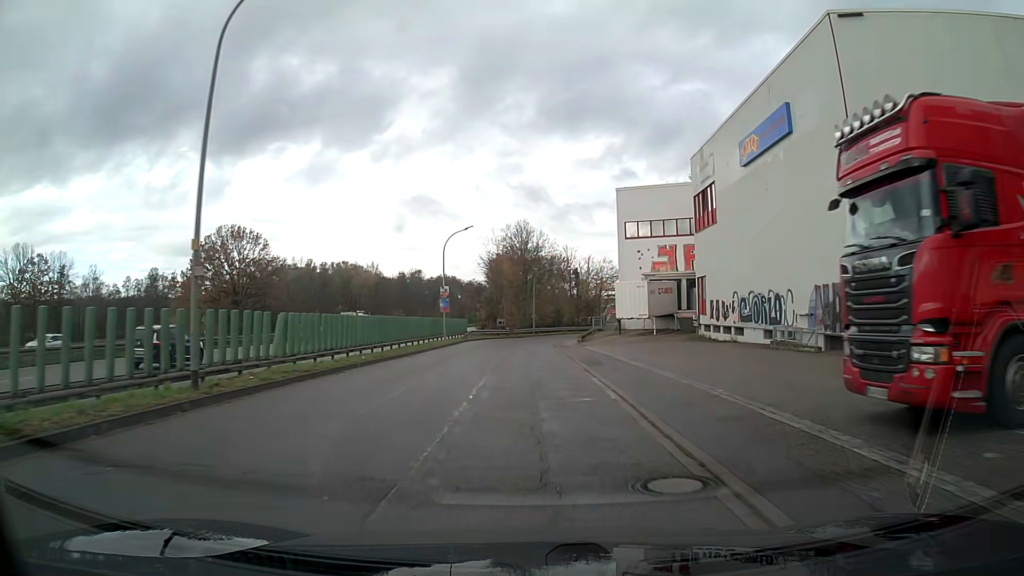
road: tertiary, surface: asphalt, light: Day
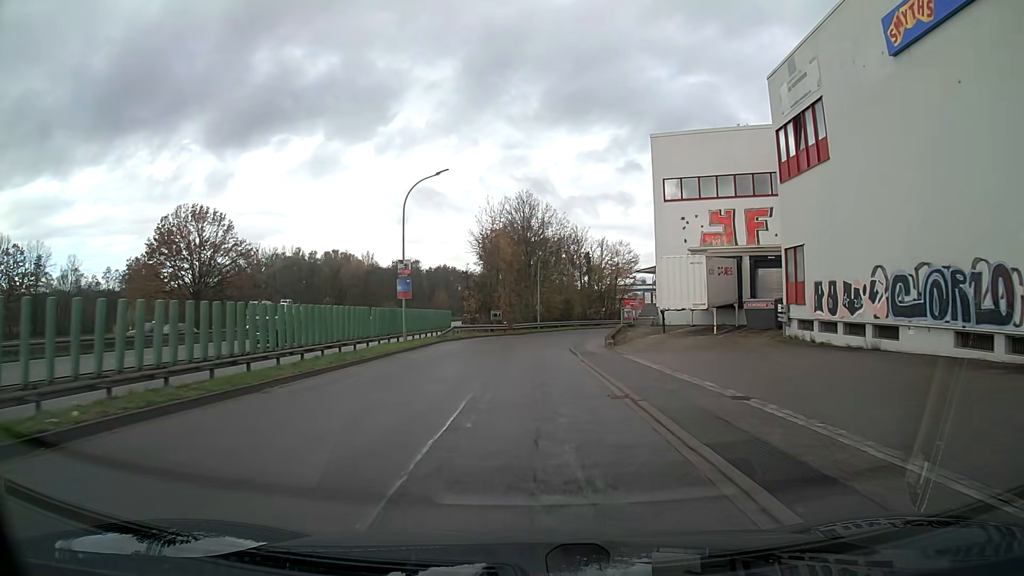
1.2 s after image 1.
(0.0, +15.8) m; 0°
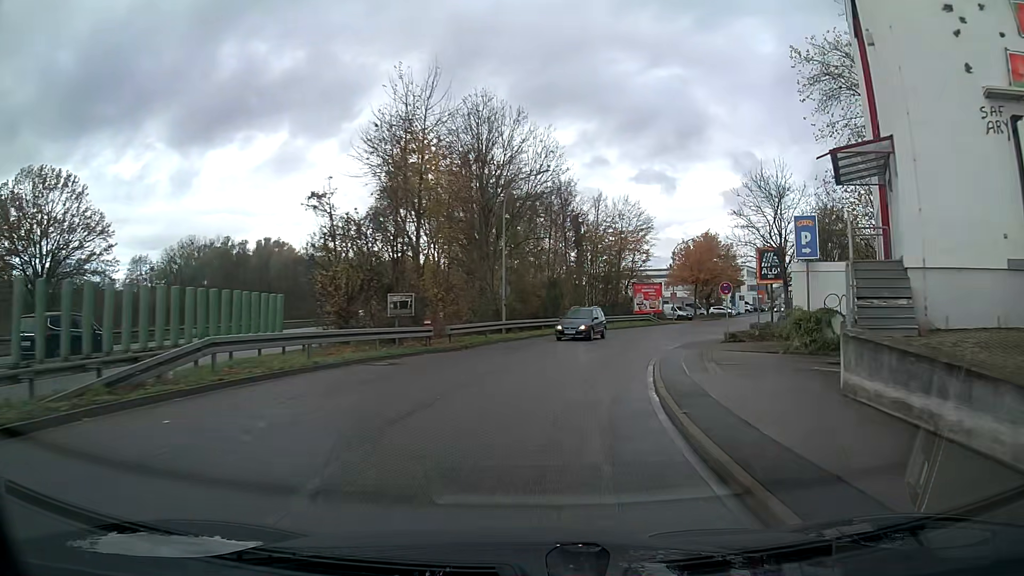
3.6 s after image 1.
(+0.6, +31.2) m; +6°
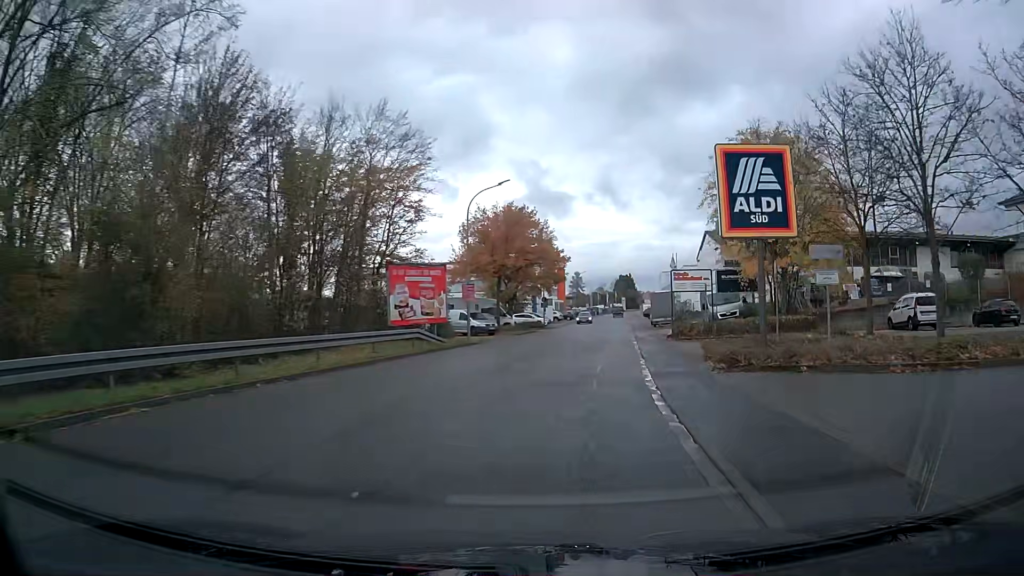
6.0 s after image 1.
(+4.8, +30.0) m; +17°
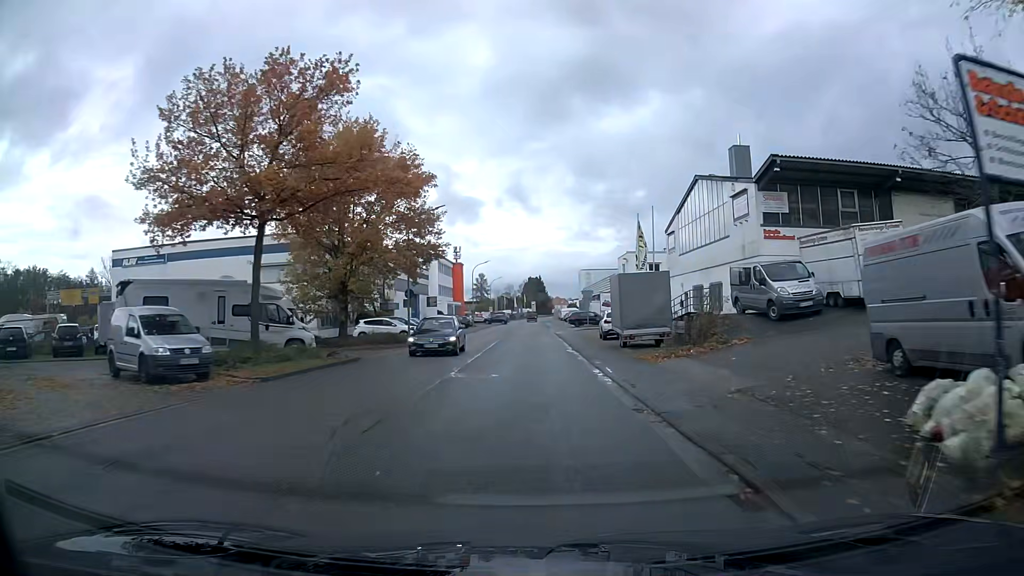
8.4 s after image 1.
(+2.3, +30.0) m; +7°
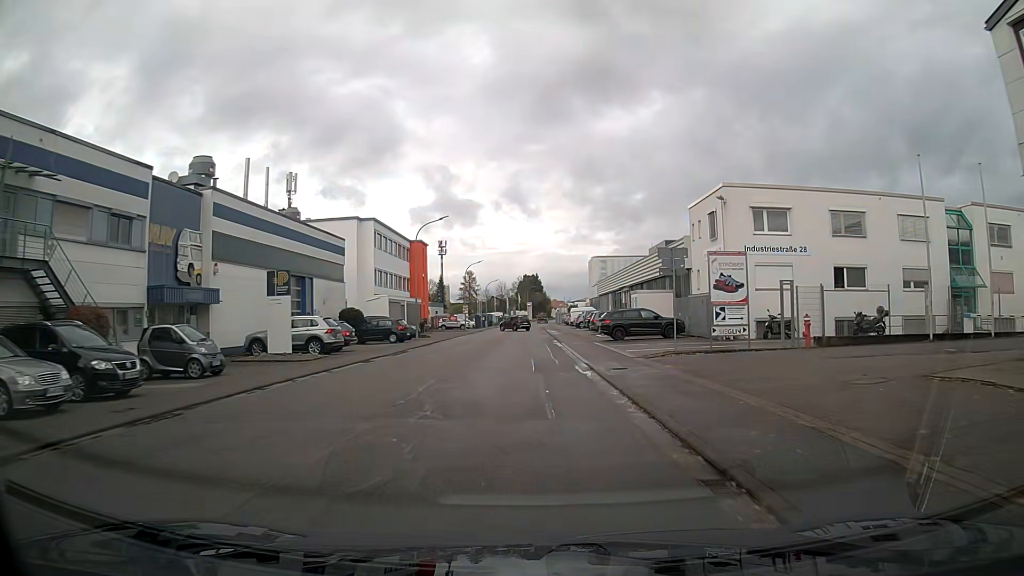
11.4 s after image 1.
(+0.3, +37.8) m; 0°
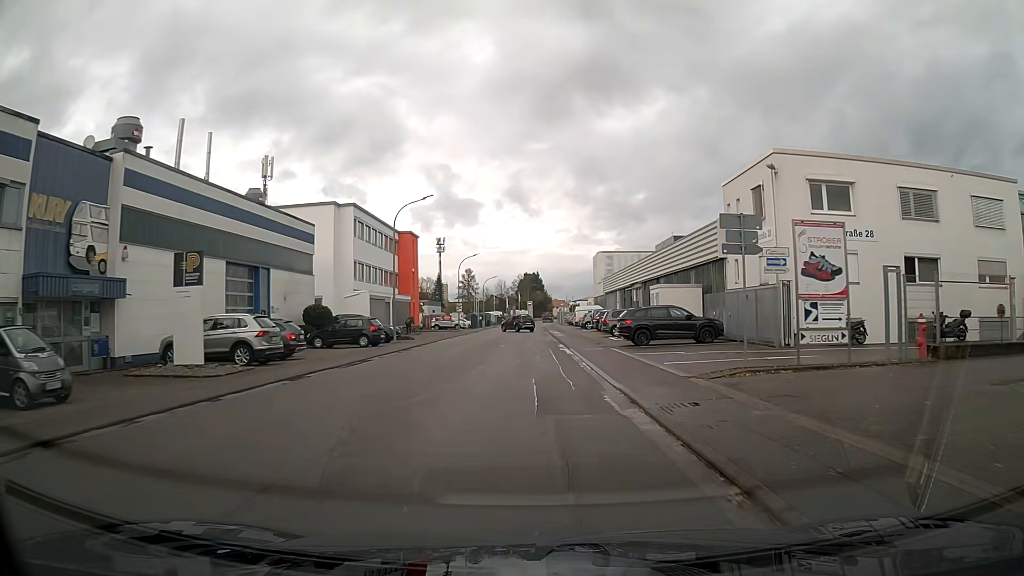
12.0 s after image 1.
(0.0, +7.3) m; 0°
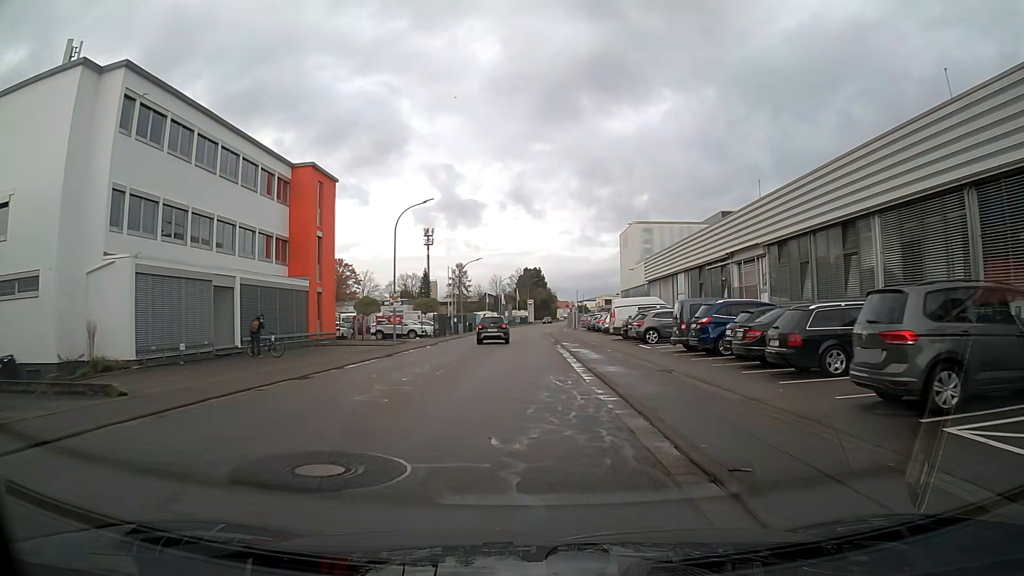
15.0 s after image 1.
(0.0, +32.6) m; 0°
